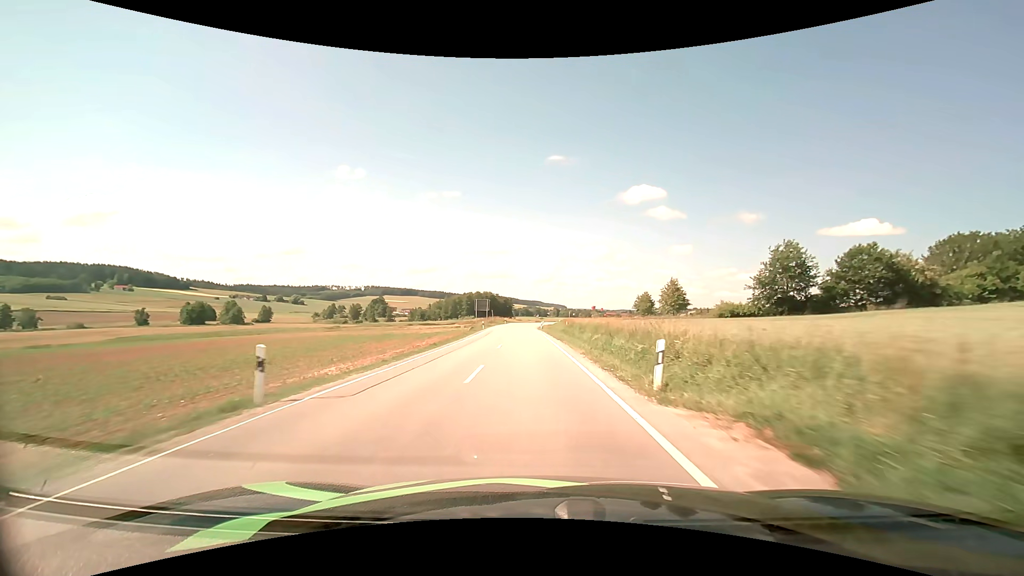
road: secondary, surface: asphalt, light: Day
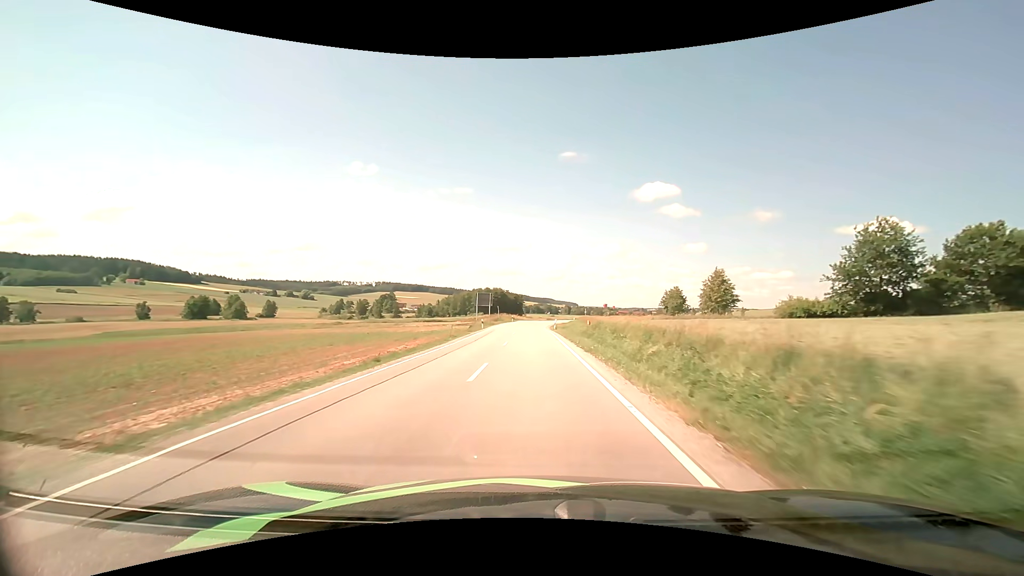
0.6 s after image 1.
(-0.2, +12.0) m; -2°
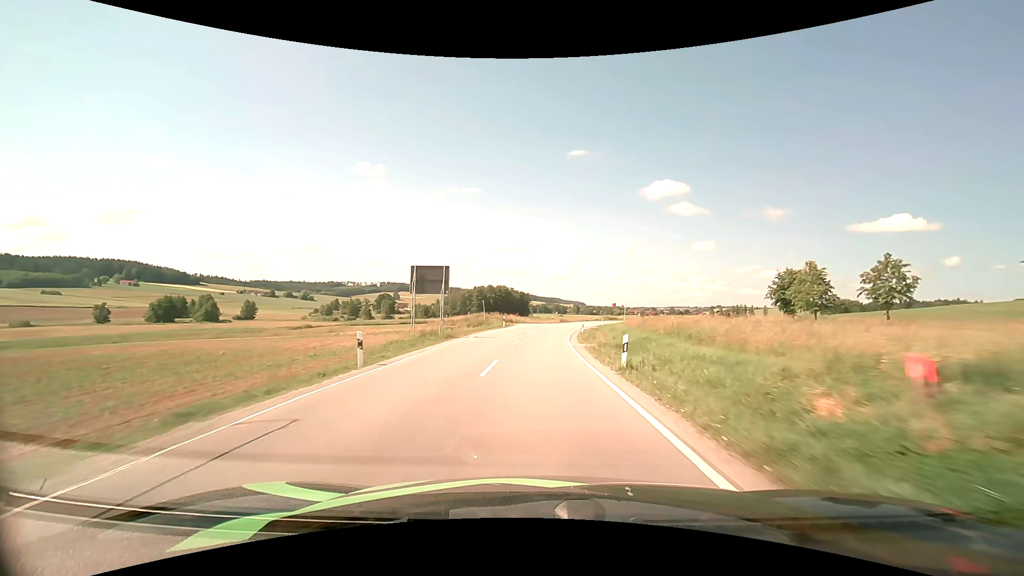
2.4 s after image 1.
(-0.5, +35.5) m; -1°
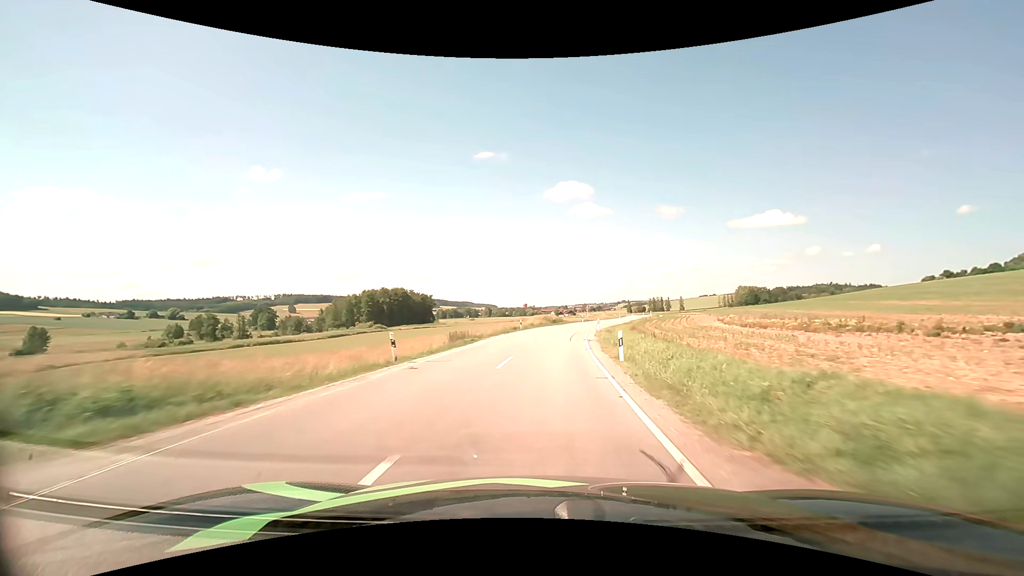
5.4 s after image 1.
(+3.4, +57.5) m; +9°
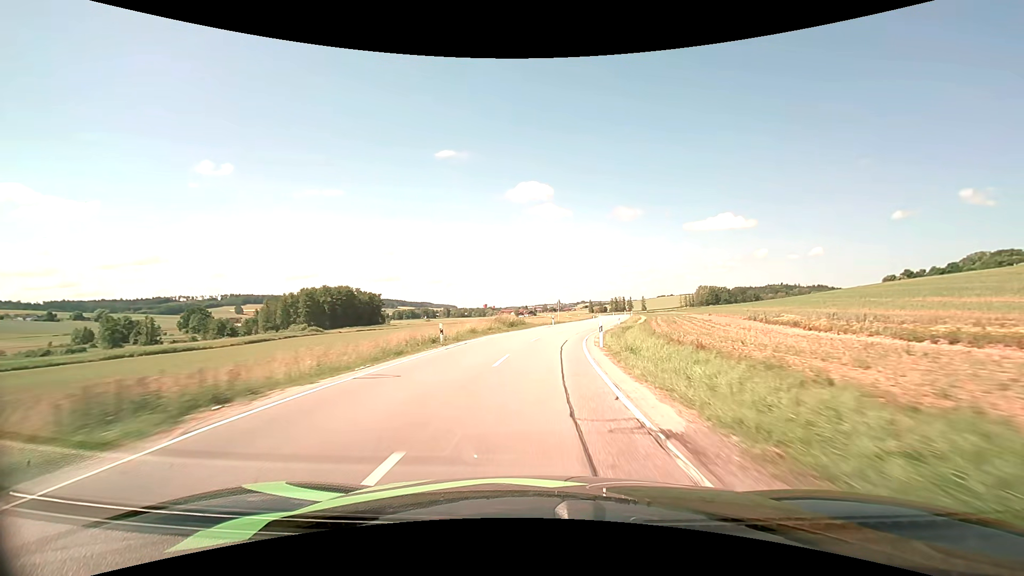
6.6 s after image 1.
(+0.9, +23.6) m; +4°
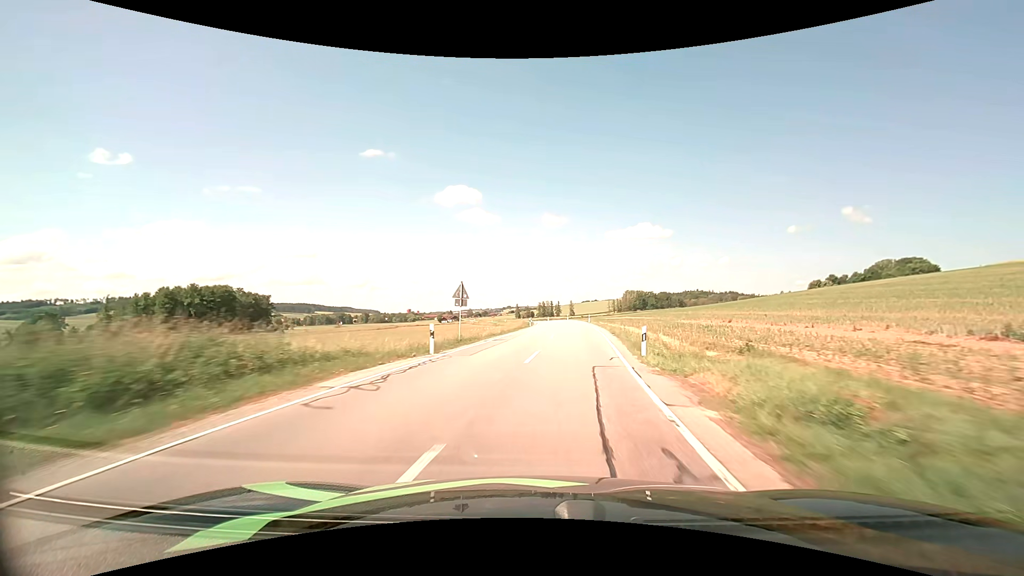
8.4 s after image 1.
(+2.5, +36.2) m; +8°
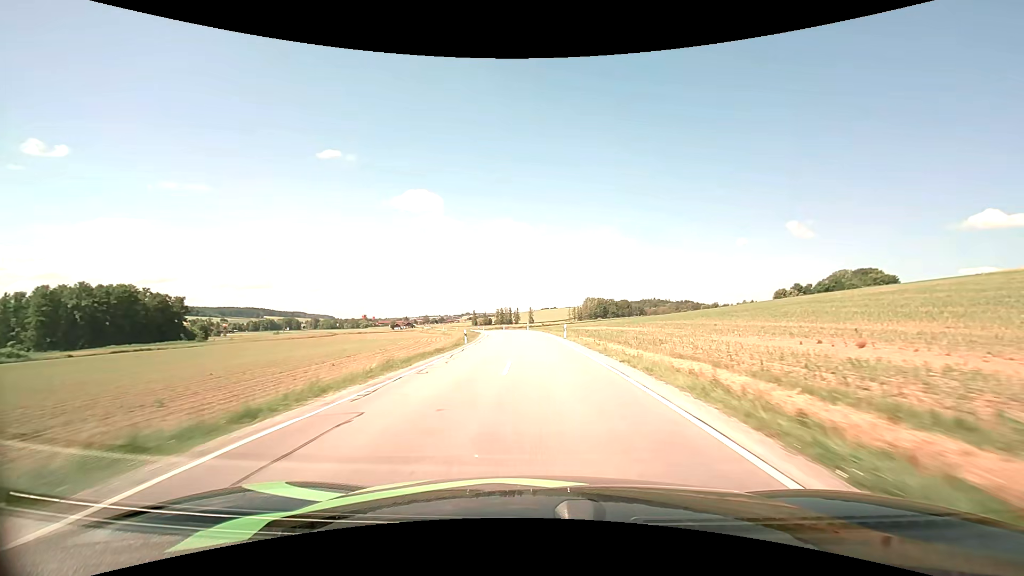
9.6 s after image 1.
(+1.4, +24.7) m; +5°
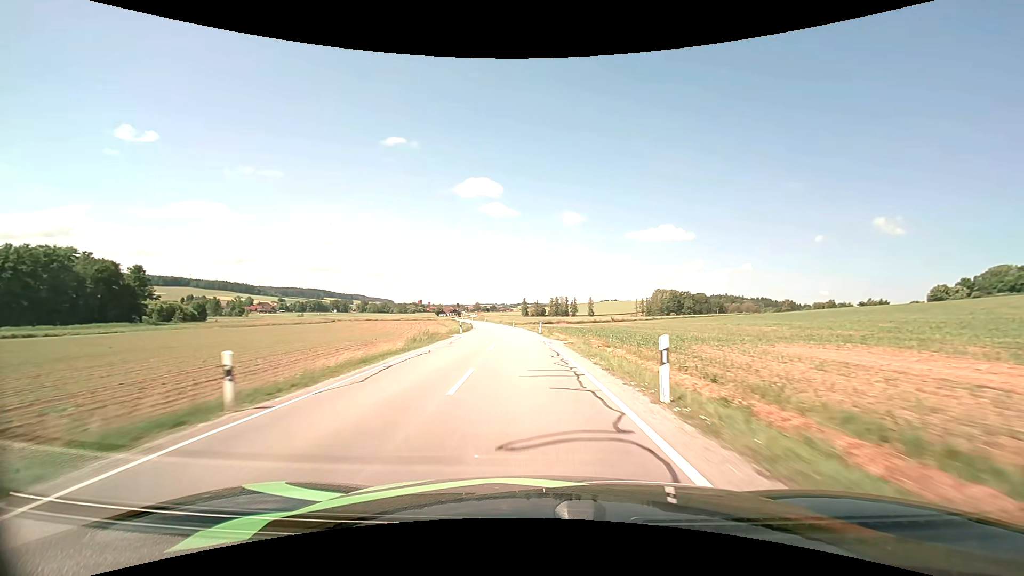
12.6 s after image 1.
(-2.0, +63.5) m; -6°
(0, +10) (0, +20) (-1, +30) (-2, +40) (-3, +50) (-4, +60) (-5, +70) (-6, +80) (-8, +90) (-9, +99) m
